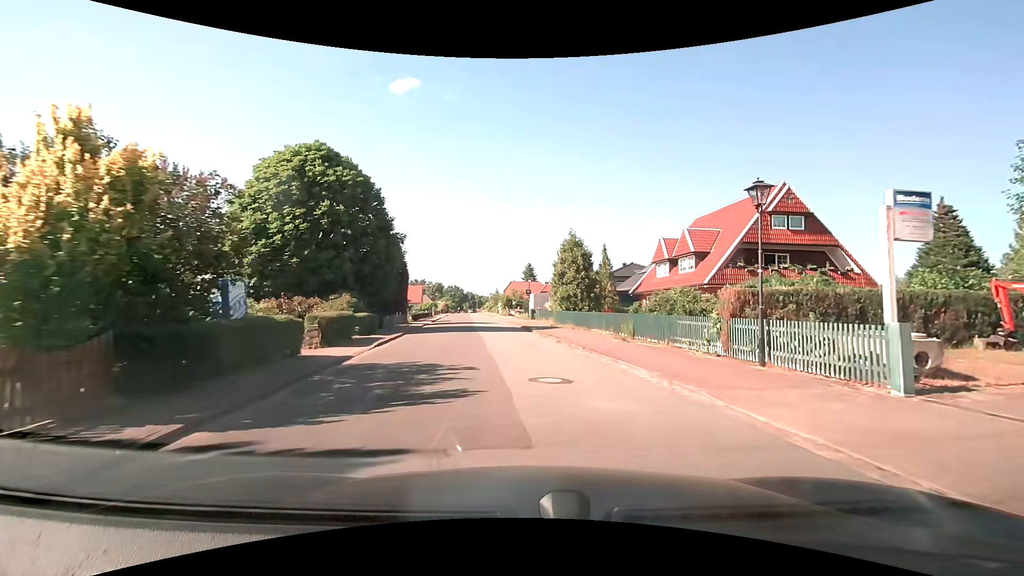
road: unclassified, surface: asphalt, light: Day
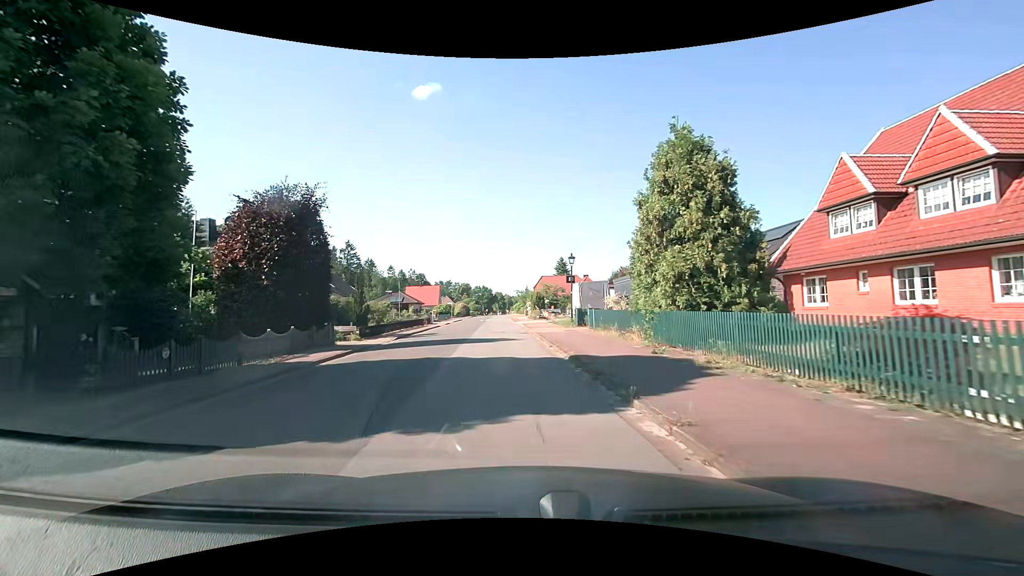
(-0.6, +22.2) m; -4°
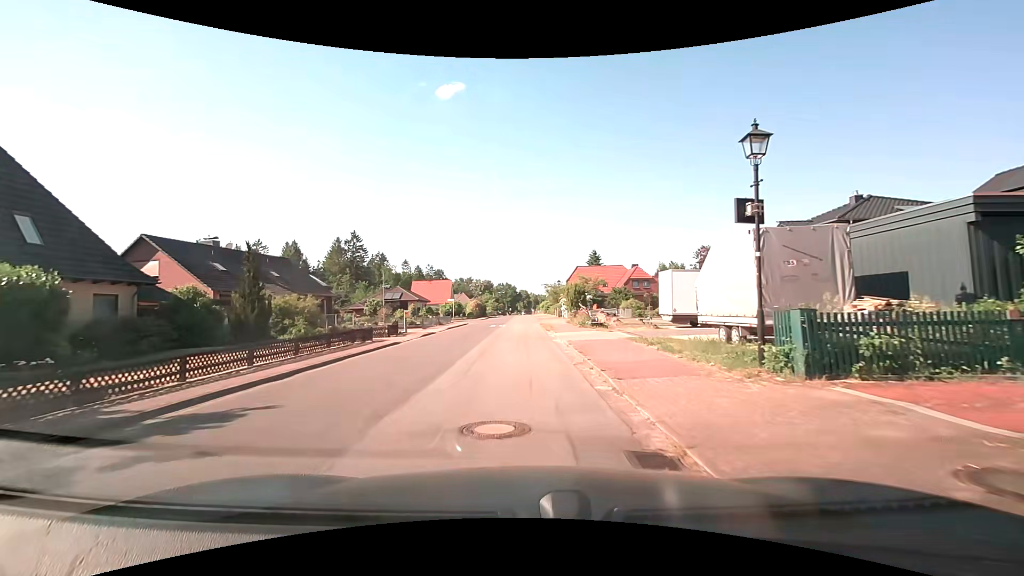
(-0.9, +22.7) m; -3°
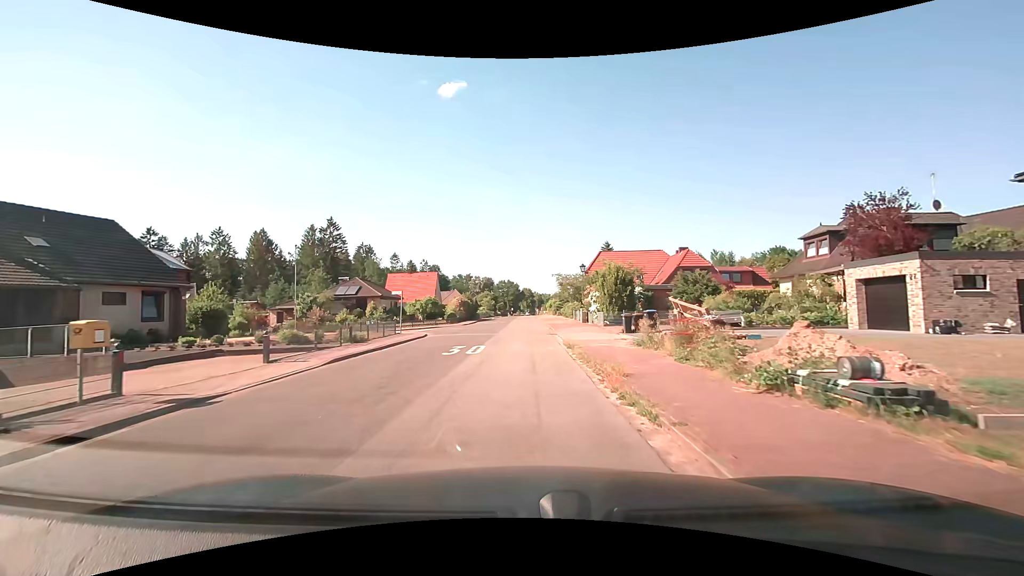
(-0.2, +22.6) m; 0°
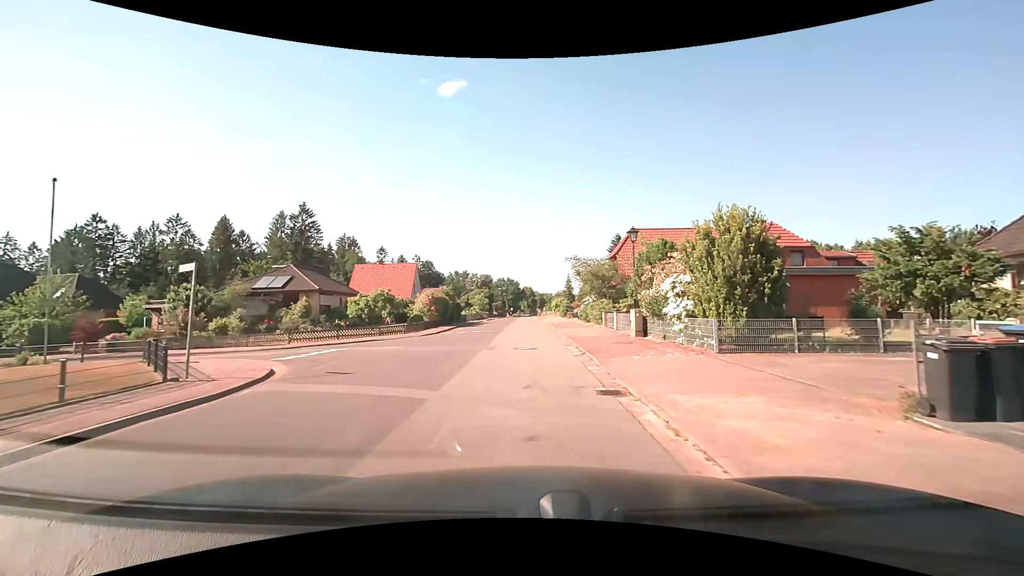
(-0.1, +18.0) m; 0°
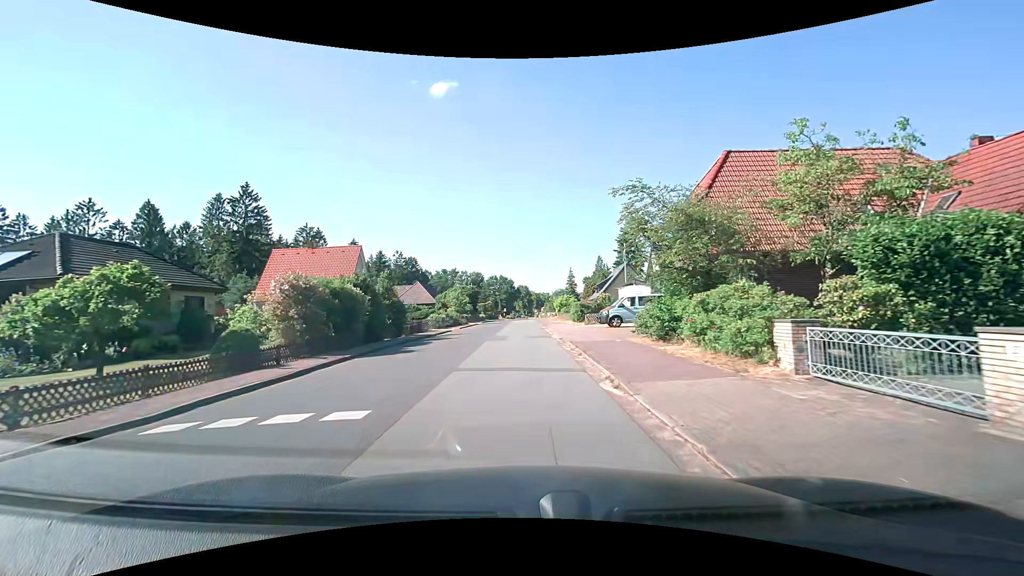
(+0.1, +22.2) m; 0°
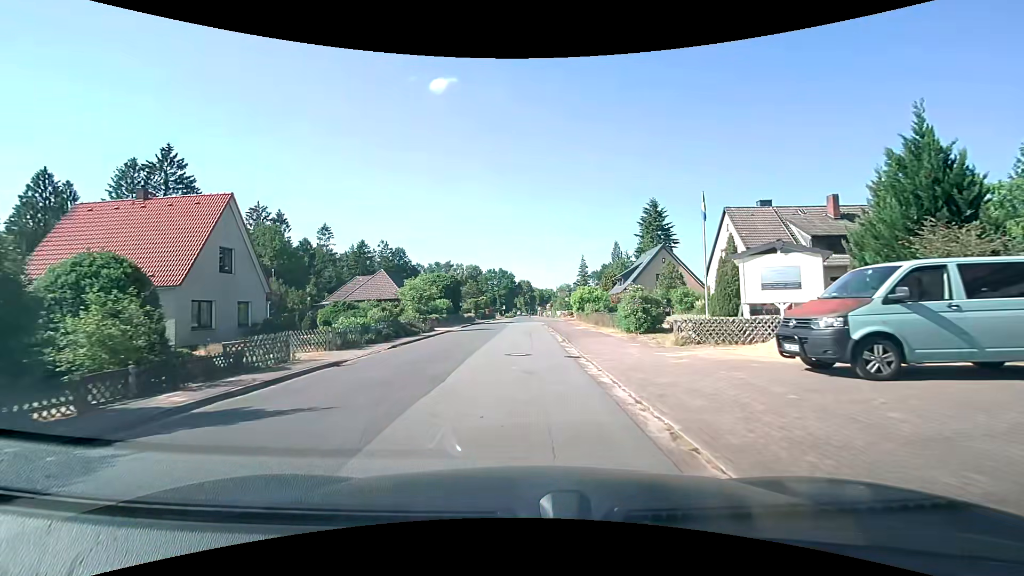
(+0.1, +22.4) m; 0°
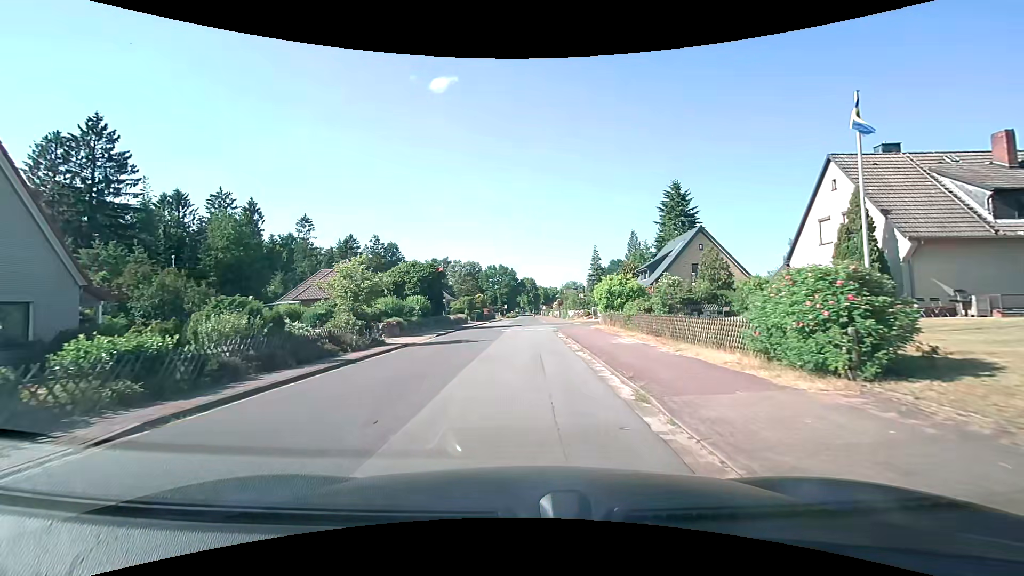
(+0.1, +13.5) m; 0°
(0, +10) (0, +20) (0, +30) (0, +40) (0, +50) (+1, +60) (+1, +70) (+1, +80) (+1, +90) (+1, +100) m
